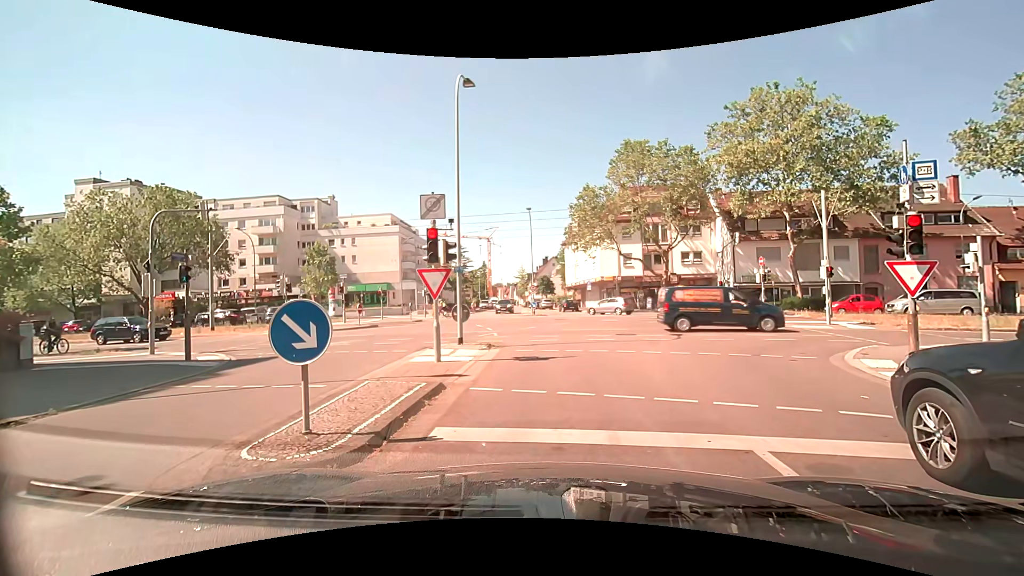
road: residential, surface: asphalt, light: Day
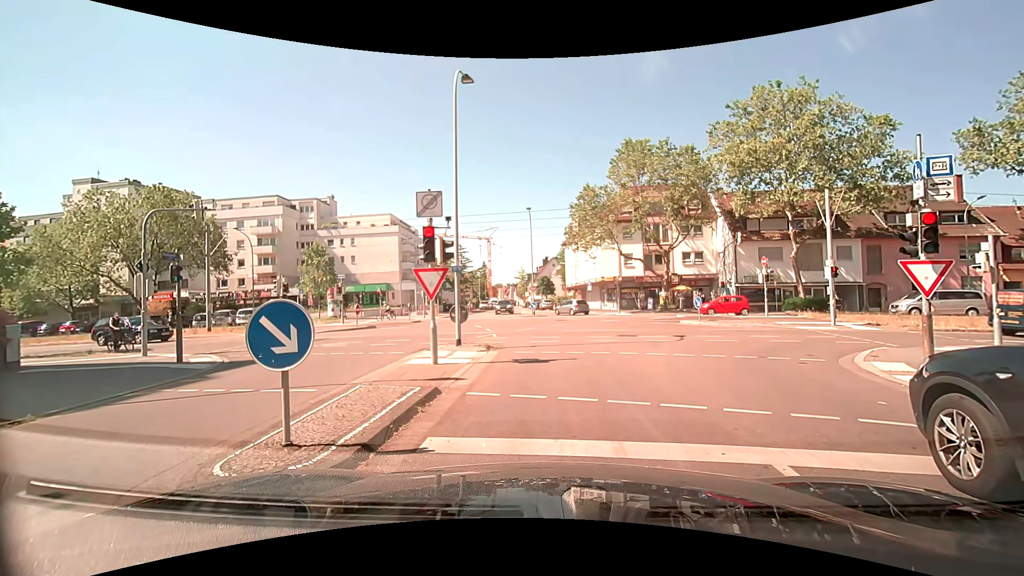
(0.0, +0.4) m; 0°
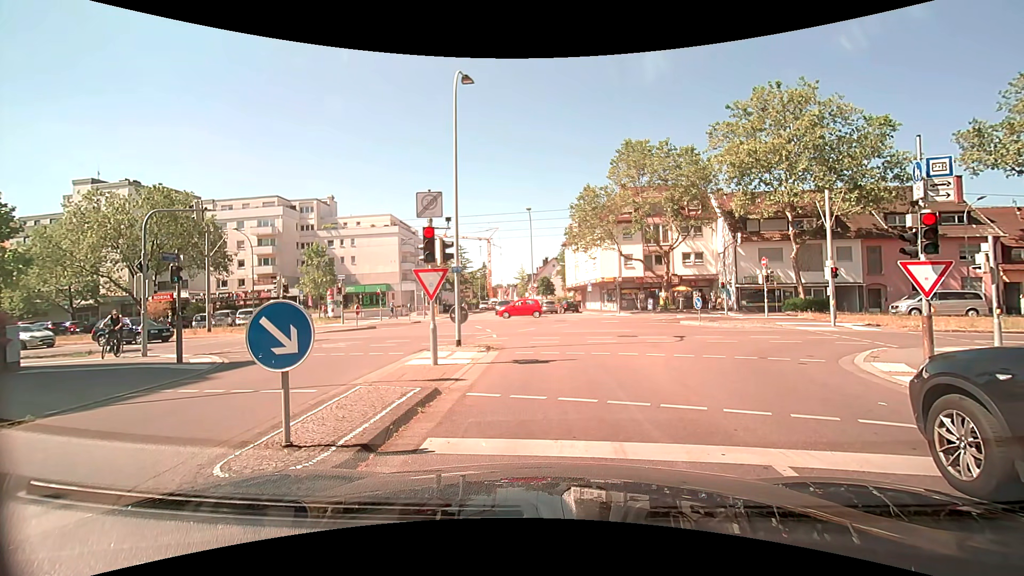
(0.0, +0.1) m; 0°
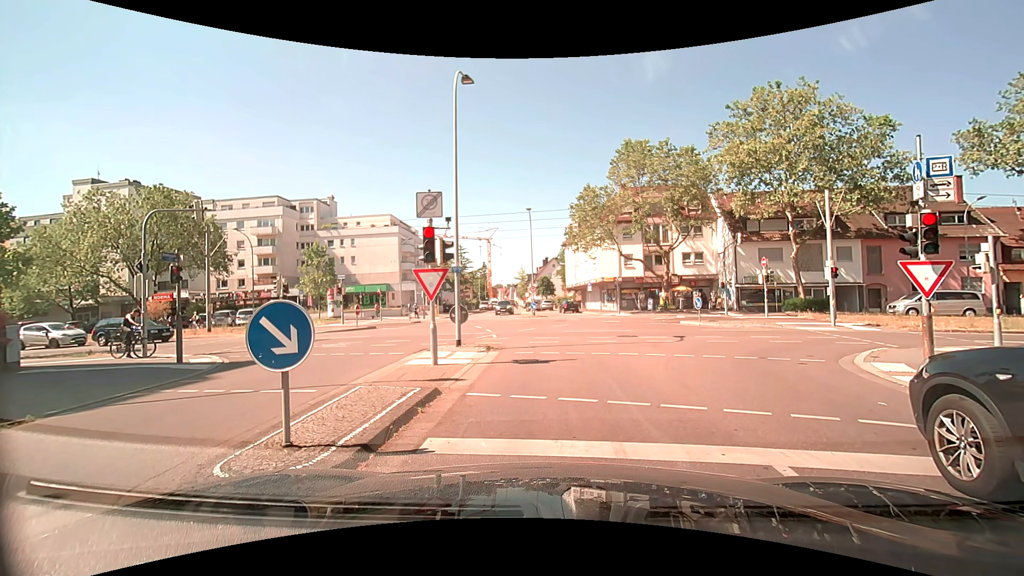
(0.0, 0.0) m; 0°
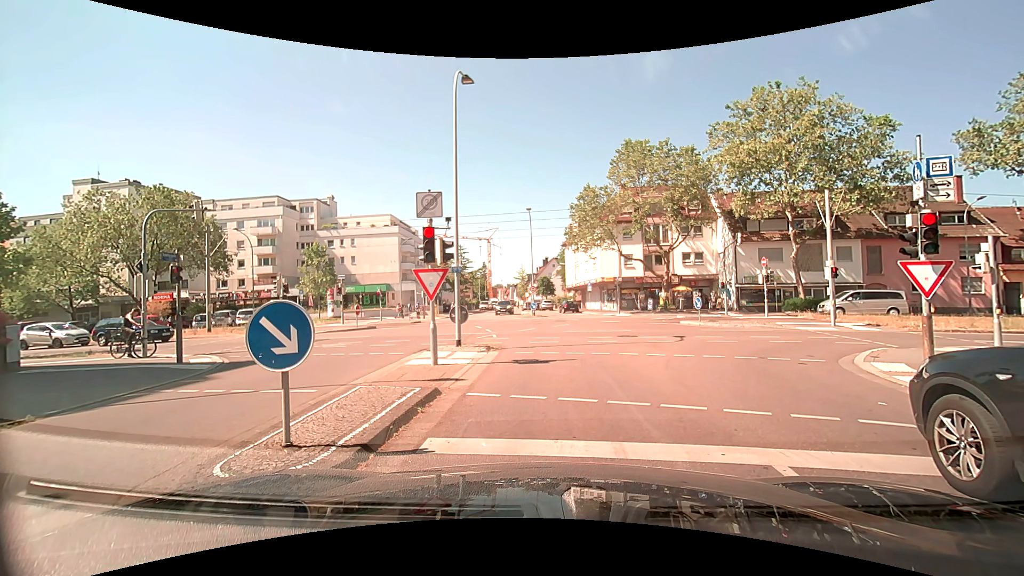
(0.0, 0.0) m; 0°
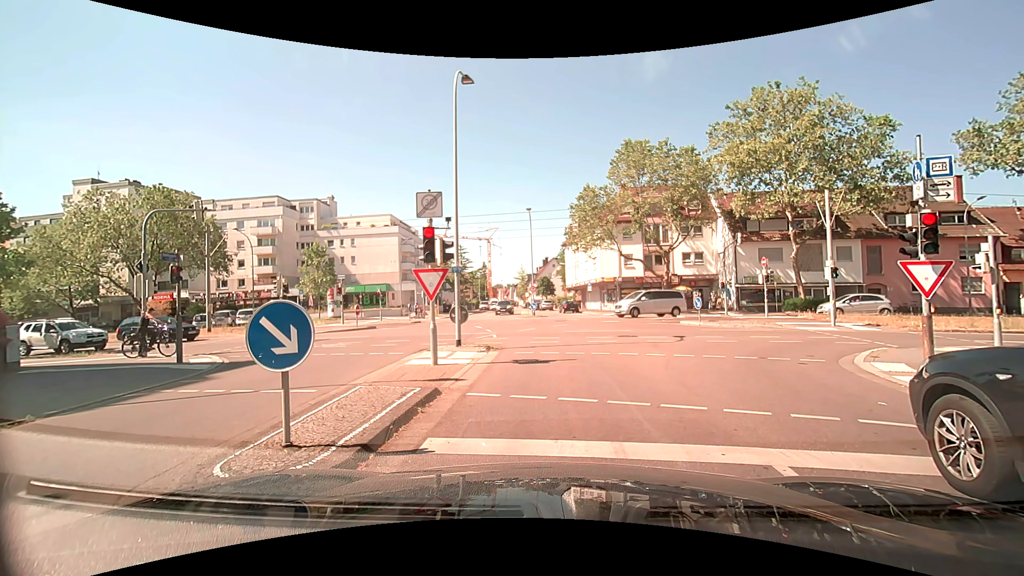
(0.0, 0.0) m; 0°
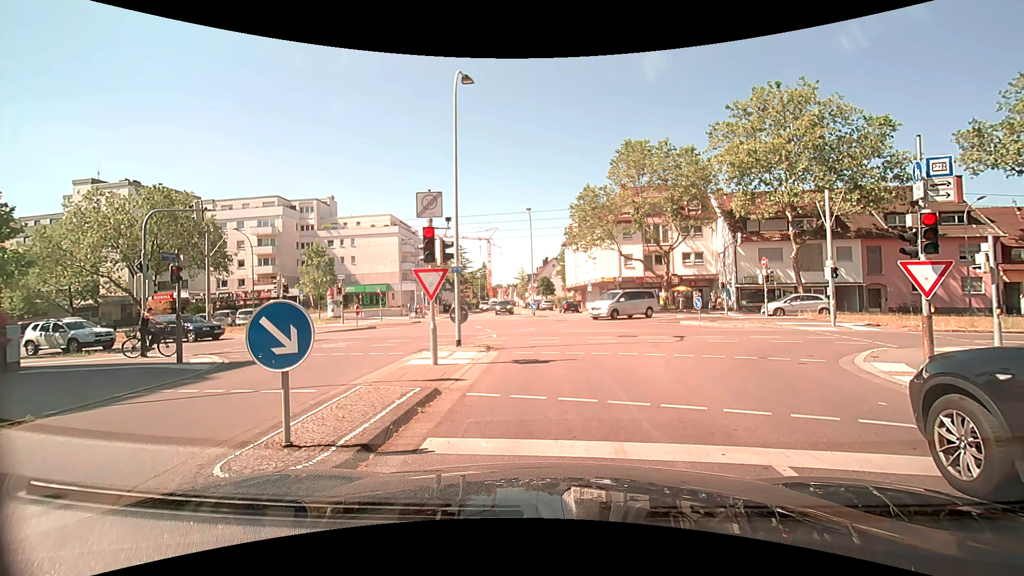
(0.0, 0.0) m; 0°
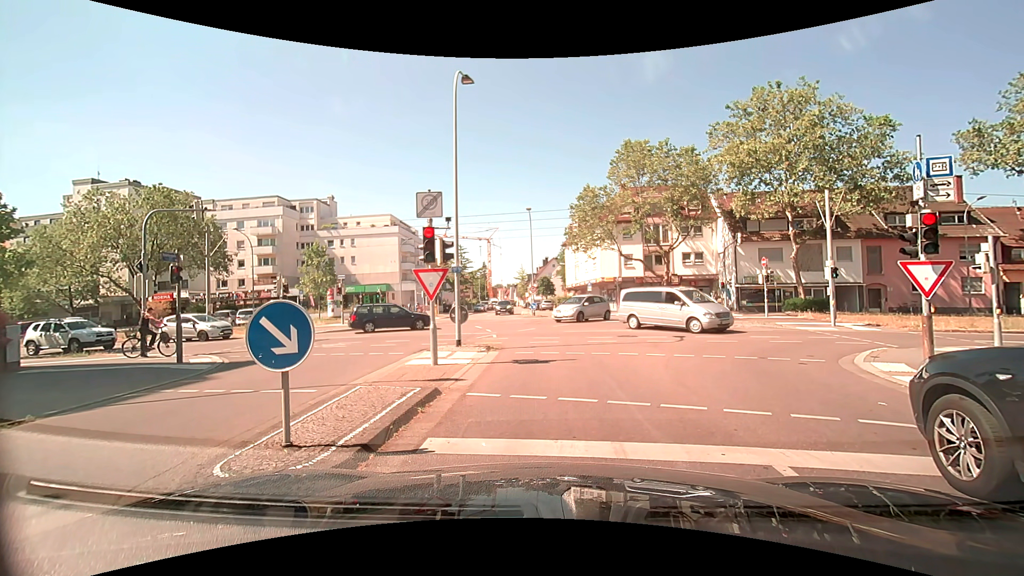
(0.0, 0.0) m; 0°
(0, +10) (+1, +20) (+2, +30) (+2, +40) (+2, +50) (0, +60) (-1, +70) (-3, +80) (-4, +89) (-5, +99) m
